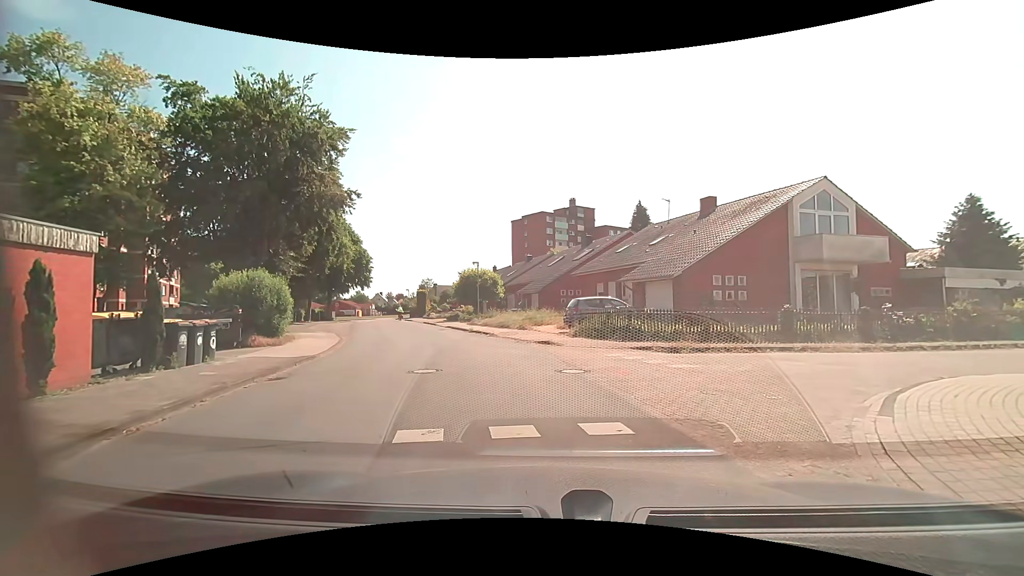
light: Day
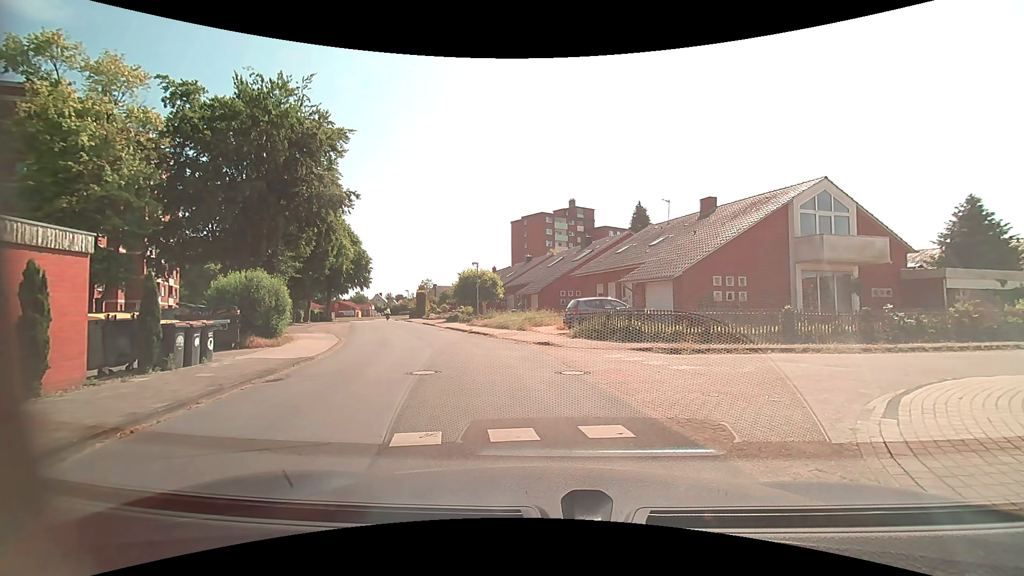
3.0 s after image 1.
(0.0, +0.2) m; 0°
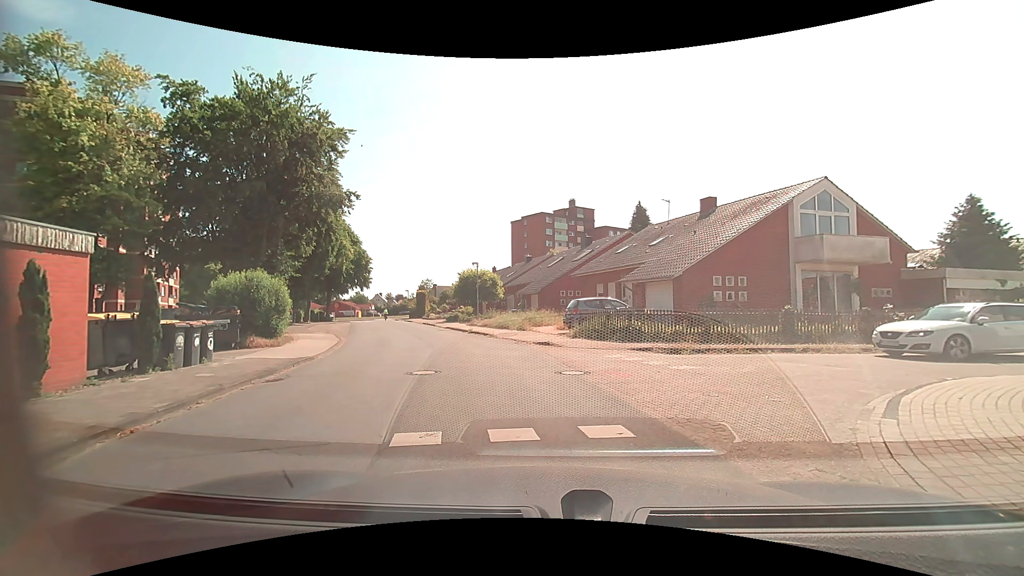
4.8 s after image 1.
(0.0, 0.0) m; 0°
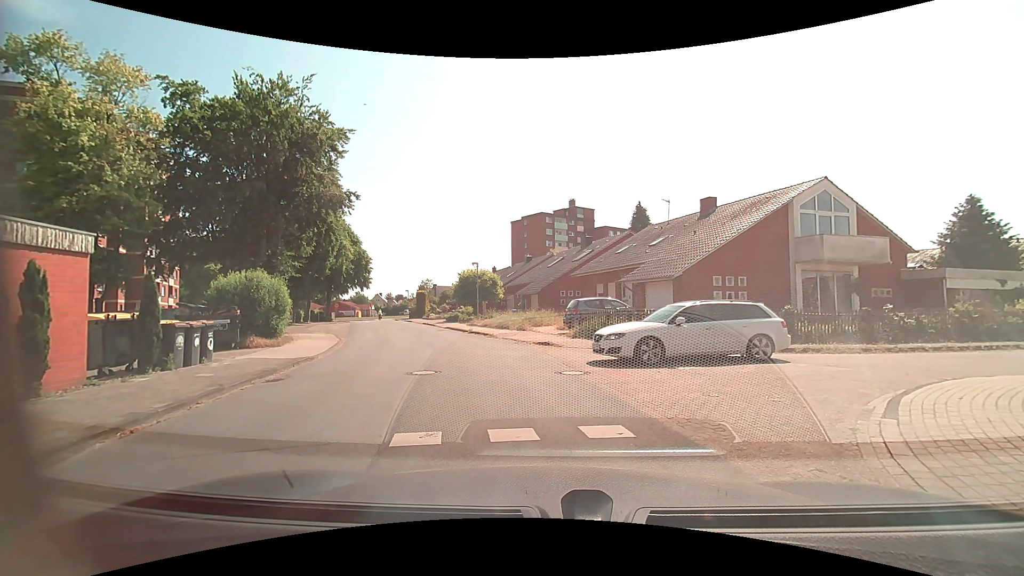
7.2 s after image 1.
(0.0, 0.0) m; 0°
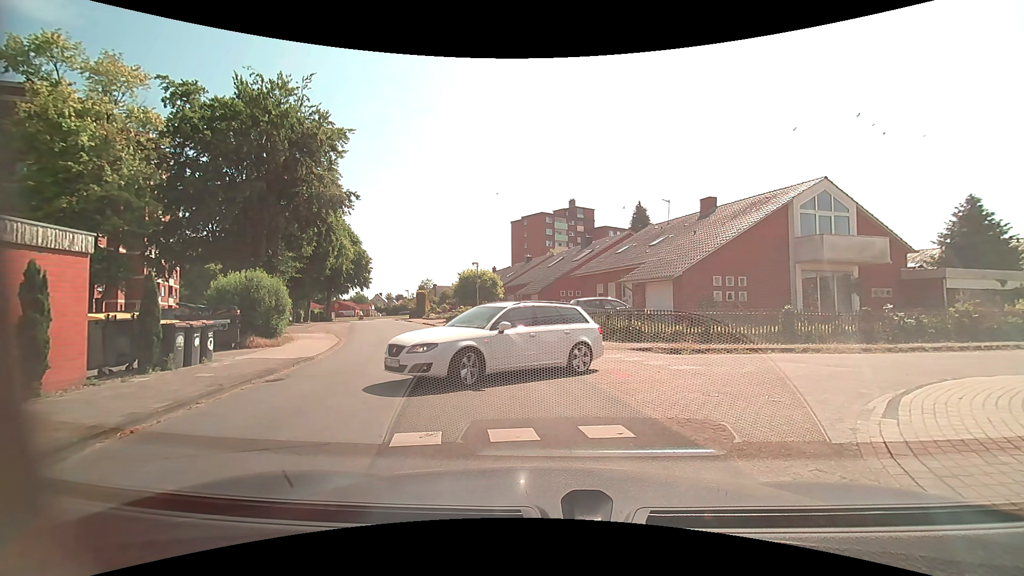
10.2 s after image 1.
(0.0, 0.0) m; 0°
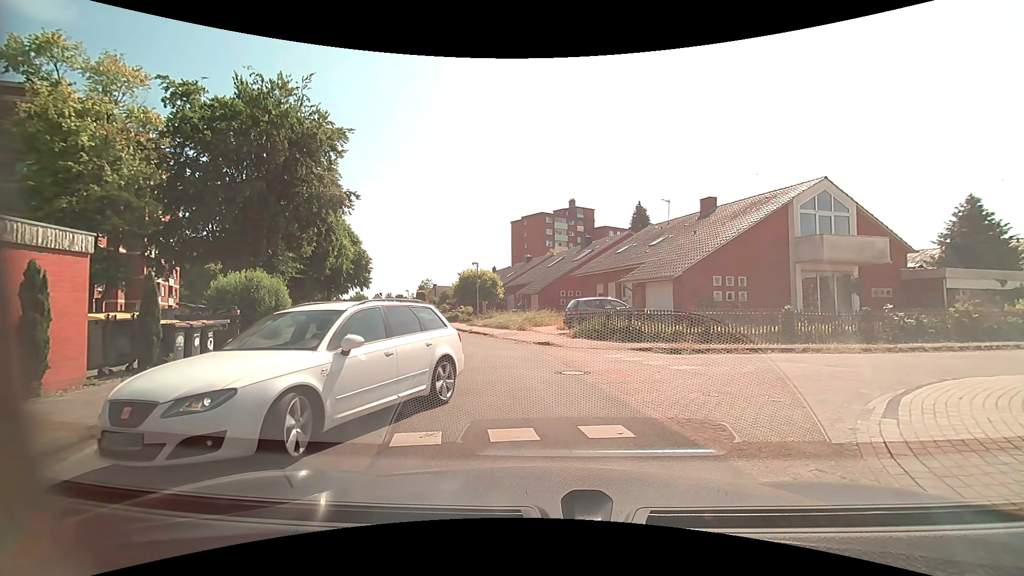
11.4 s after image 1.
(0.0, 0.0) m; 0°
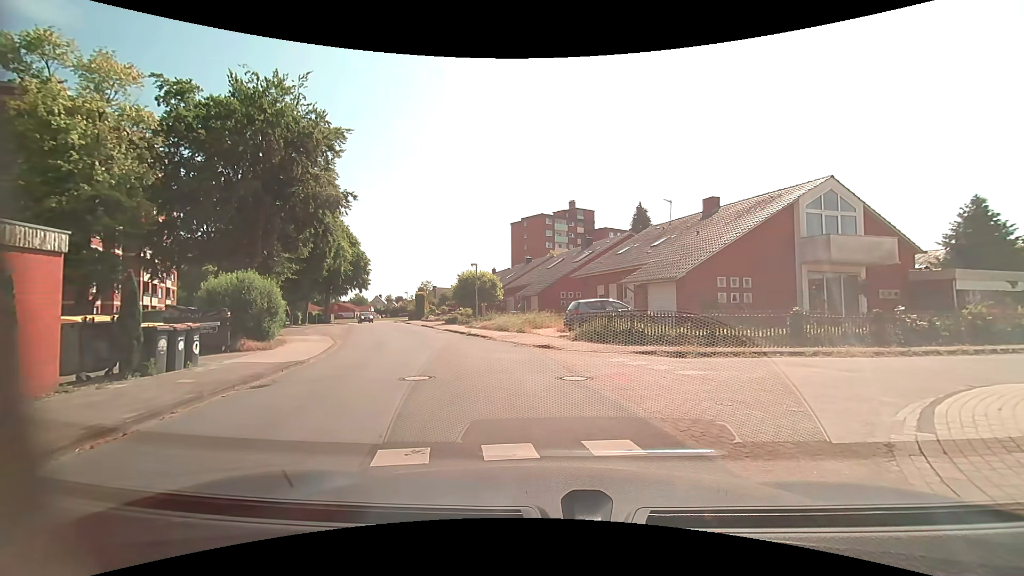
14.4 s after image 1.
(0.0, +0.6) m; 0°
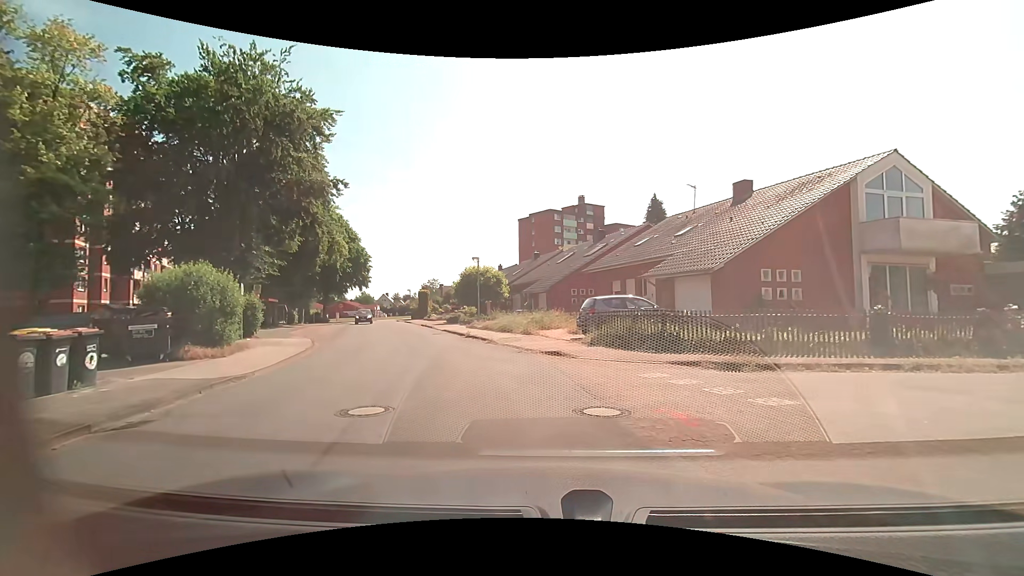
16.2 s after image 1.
(0.0, +3.4) m; 0°
